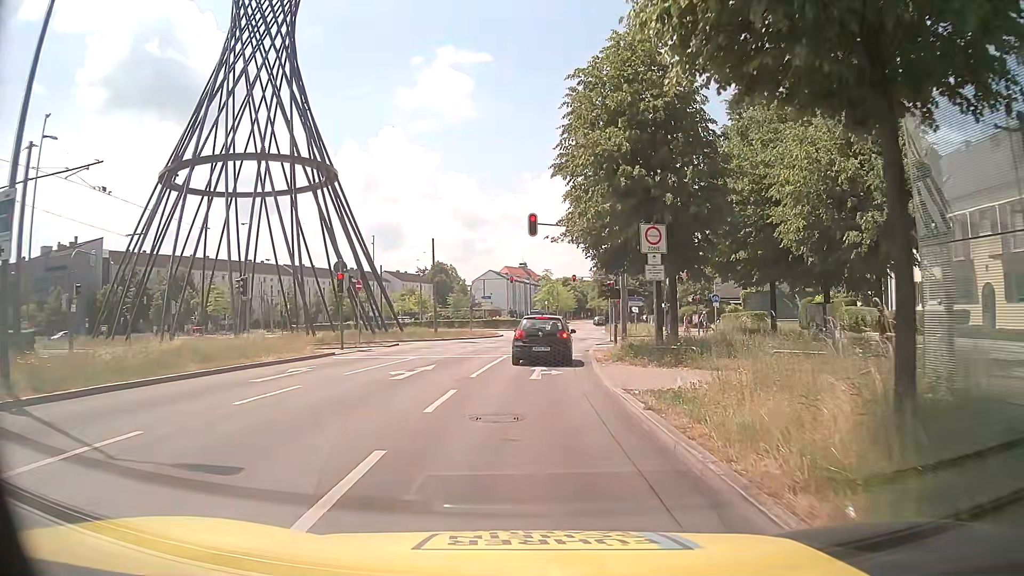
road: primary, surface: asphalt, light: Day
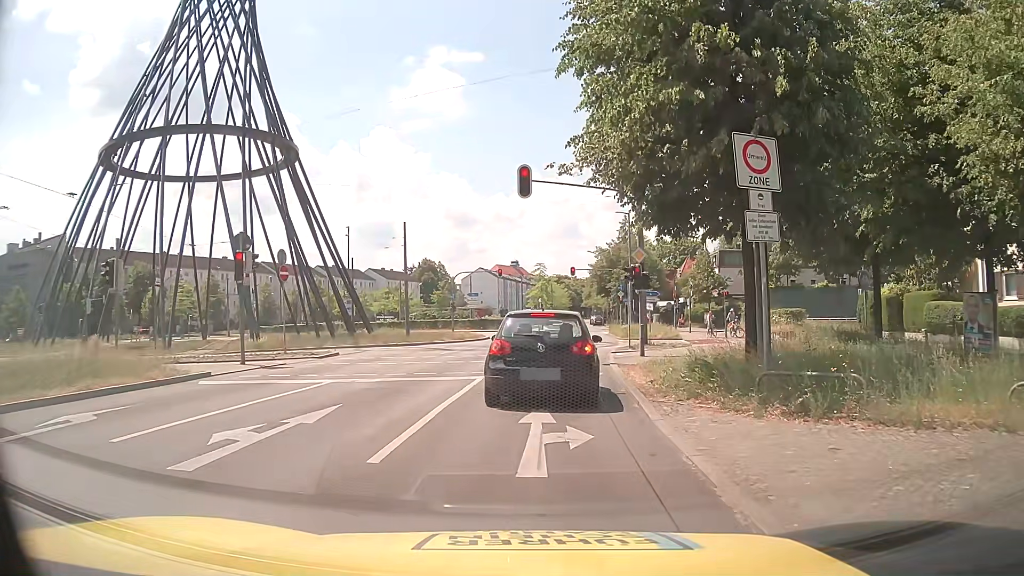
(0.0, +9.1) m; 0°
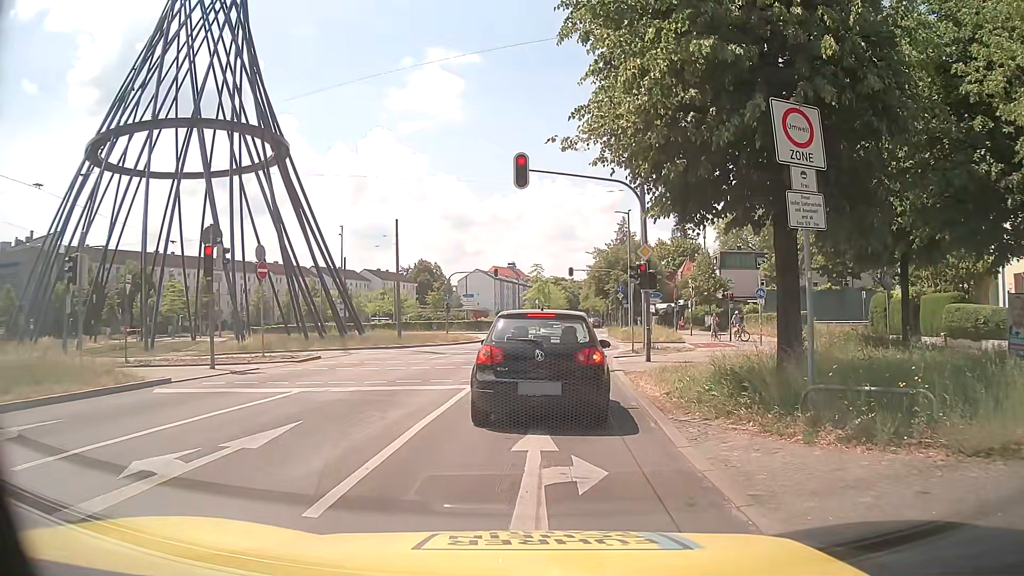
(0.0, +1.6) m; 0°
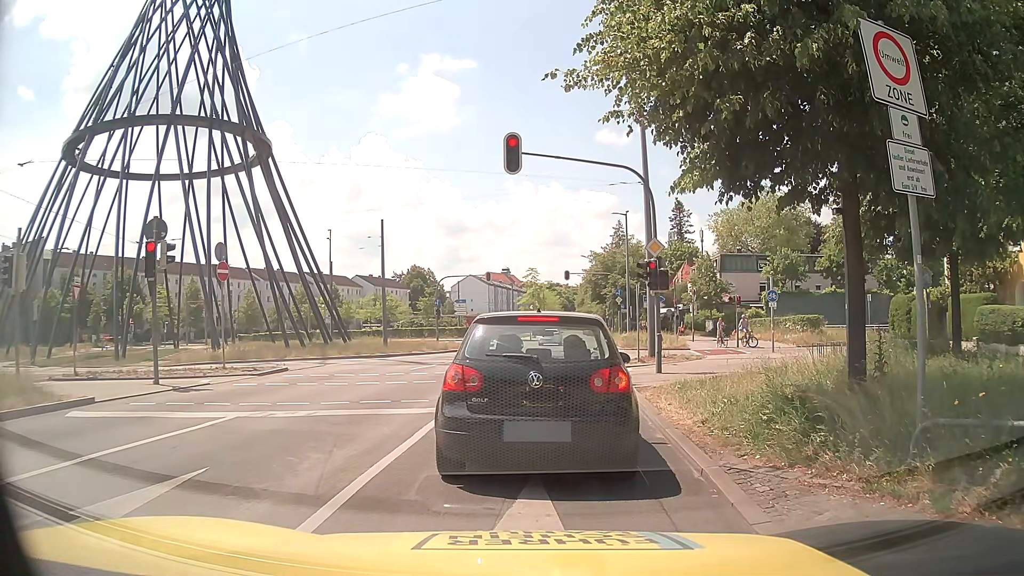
(0.0, +2.5) m; 0°
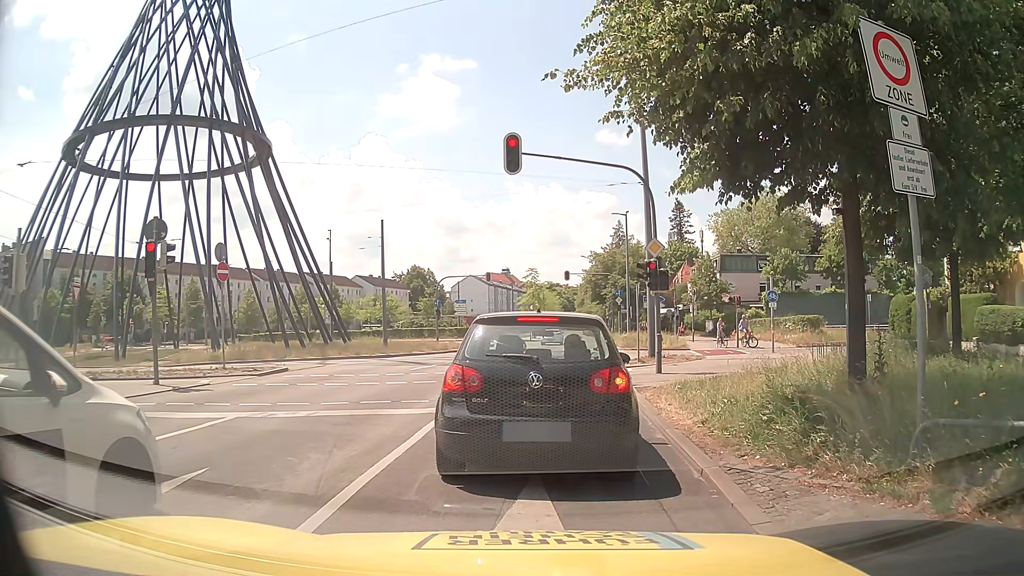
(0.0, 0.0) m; 0°
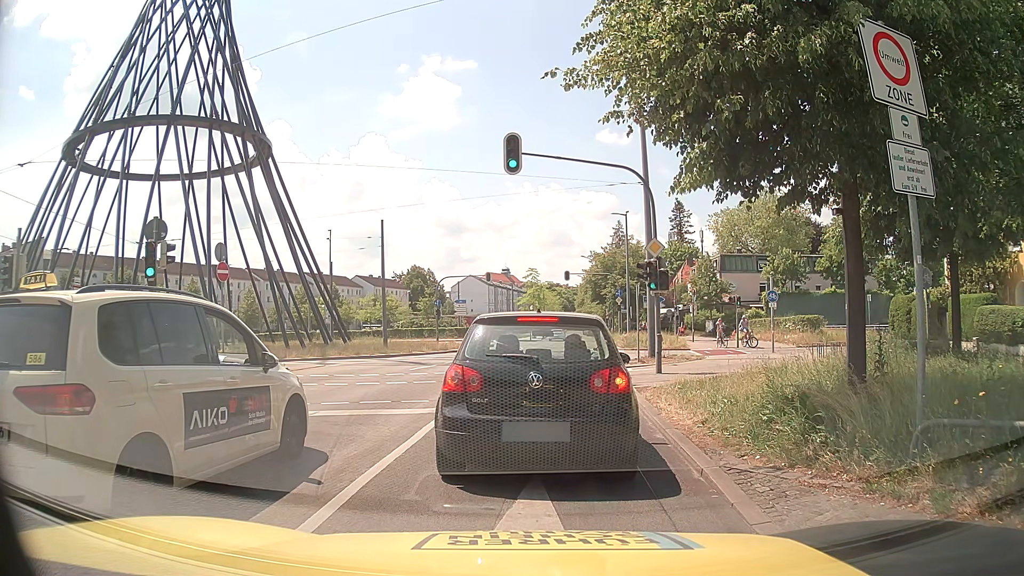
(0.0, 0.0) m; 0°
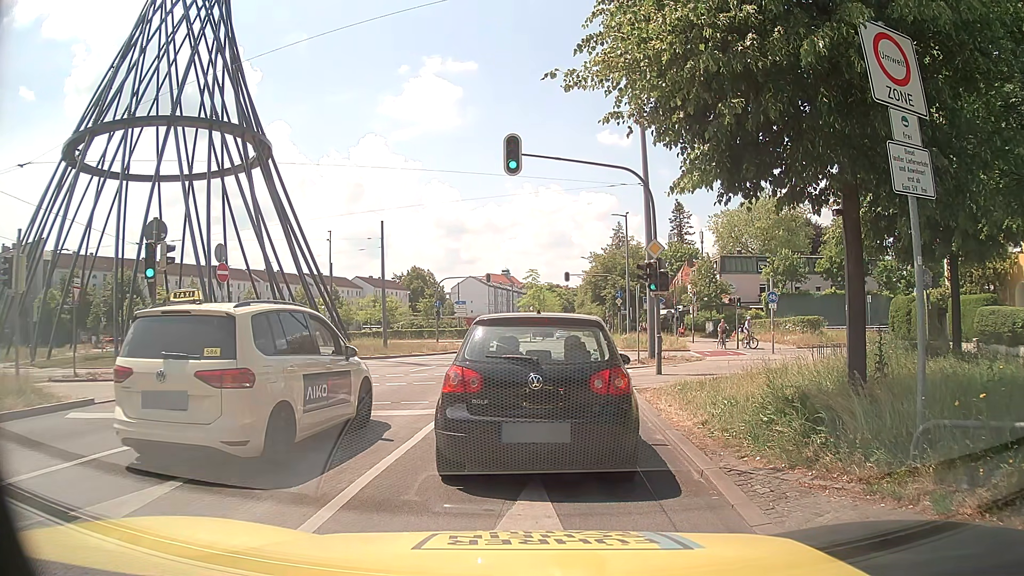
(0.0, 0.0) m; 0°
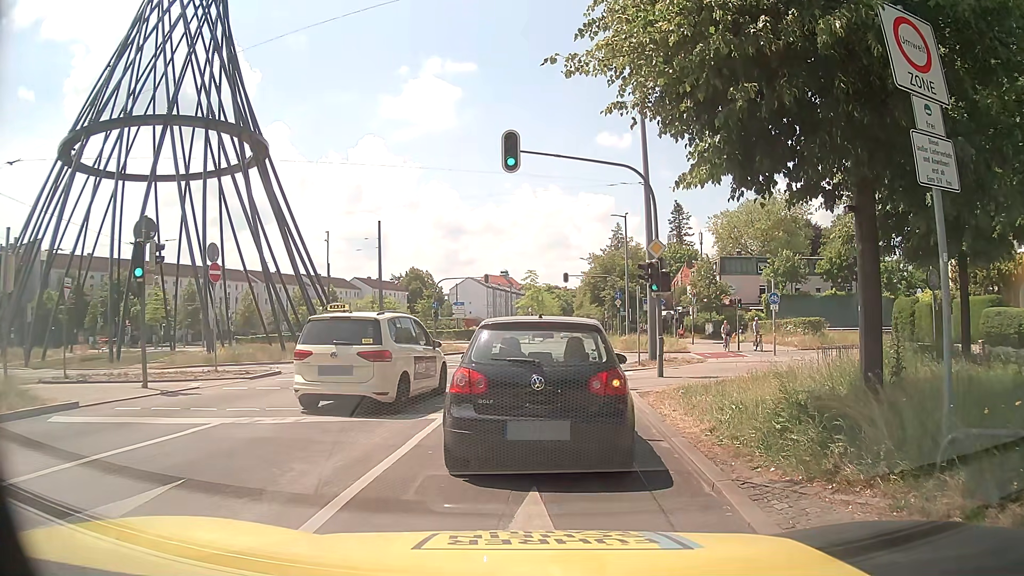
(0.0, +0.5) m; 0°
